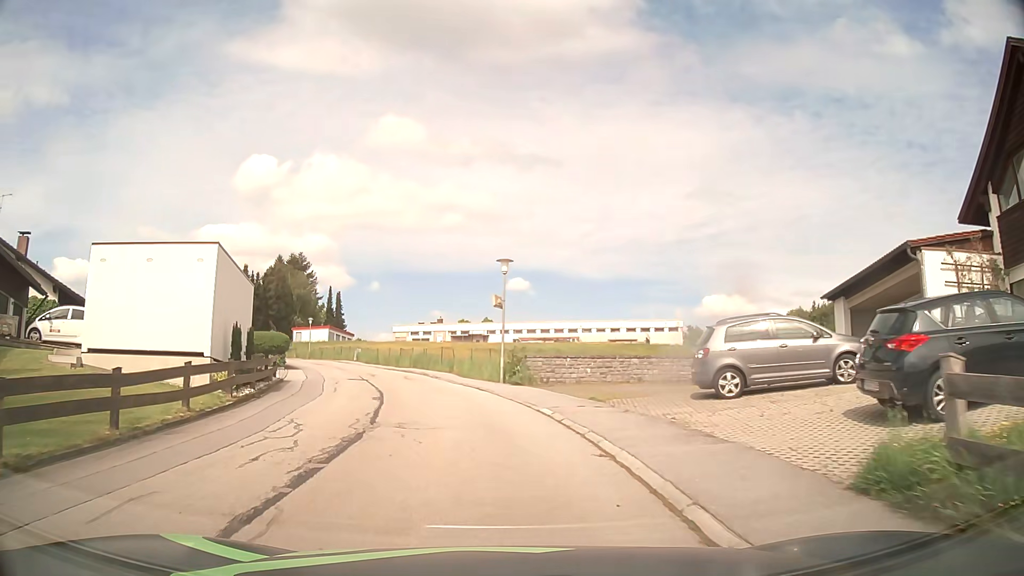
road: residential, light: Day
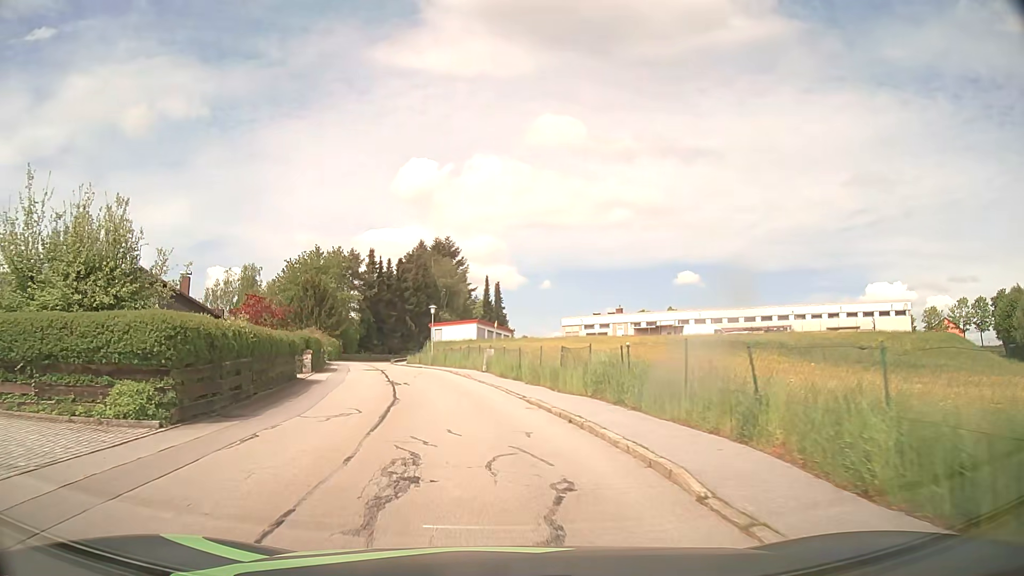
(-3.0, +25.0) m; -15°
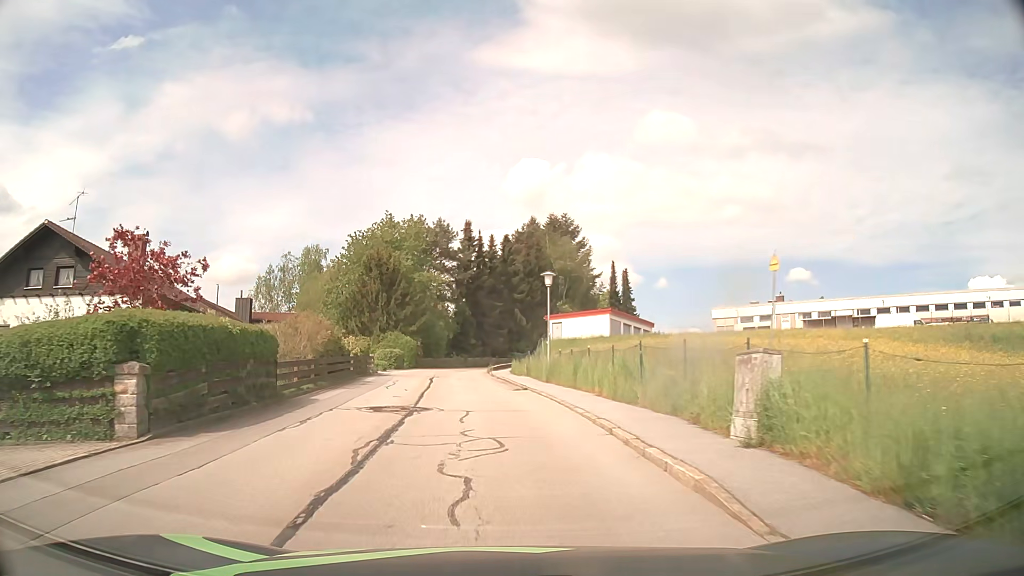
(-2.2, +23.1) m; -10°
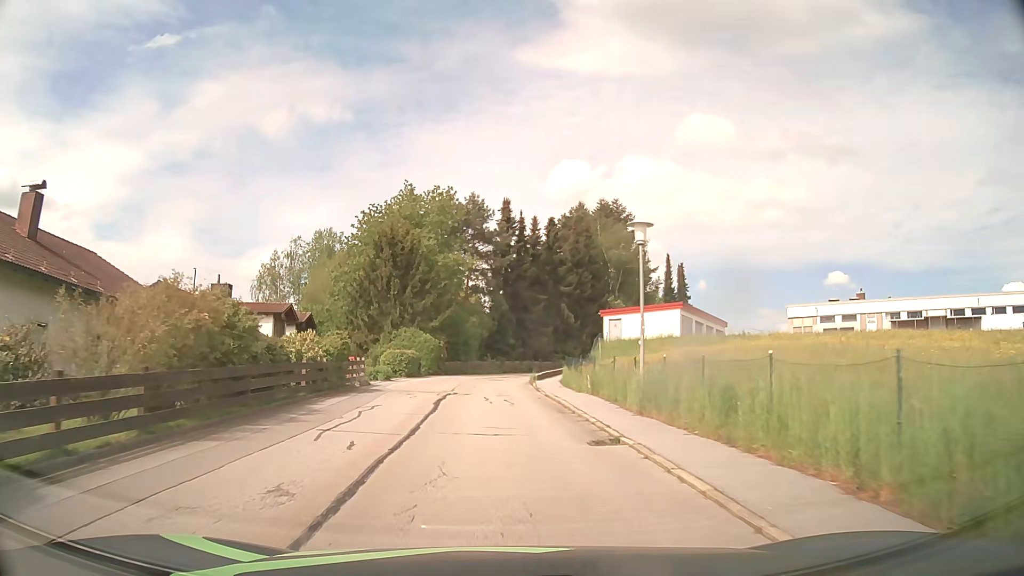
(-0.3, +12.1) m; -3°
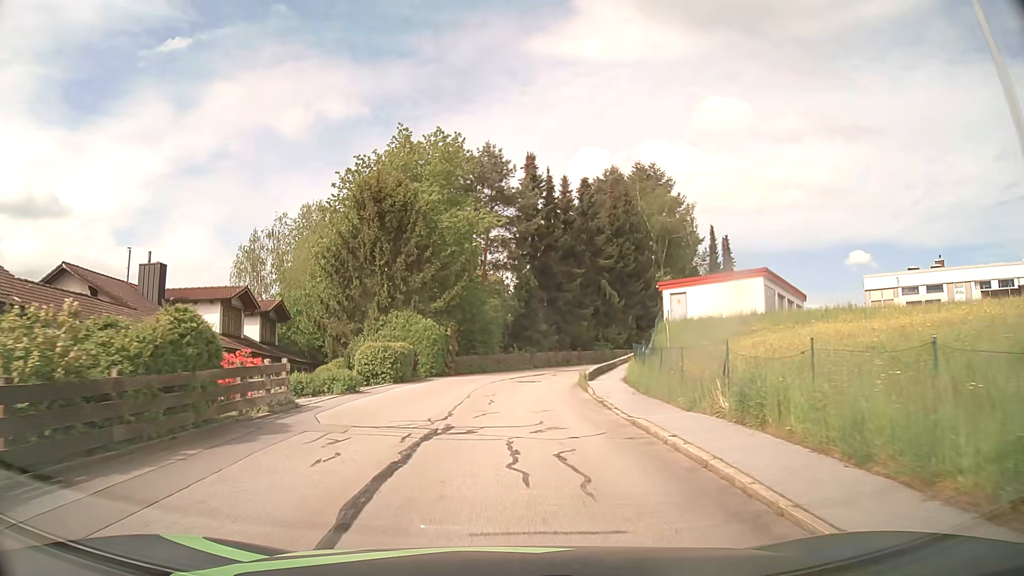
(-0.2, +12.2) m; -2°
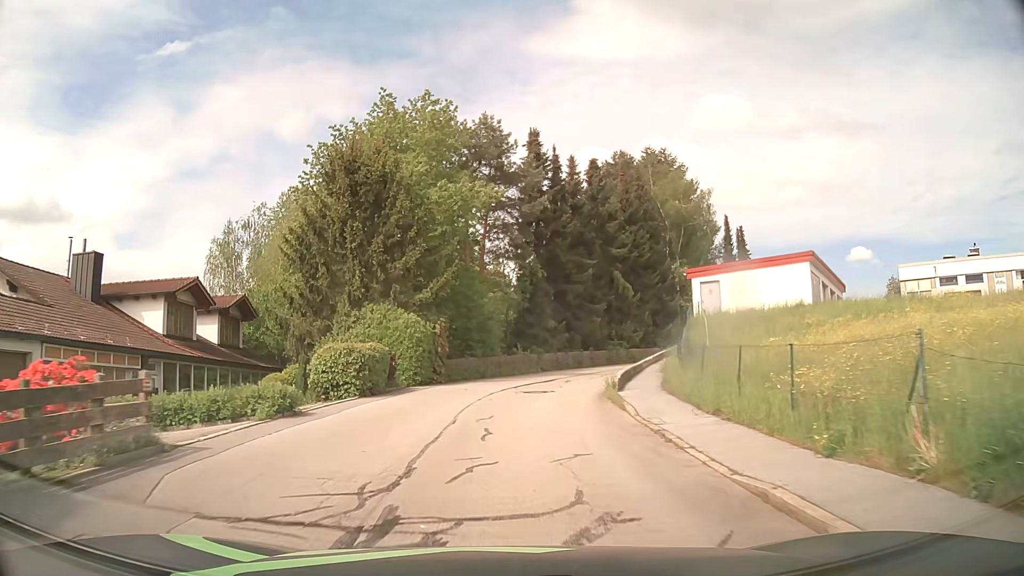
(0.0, +6.0) m; 0°
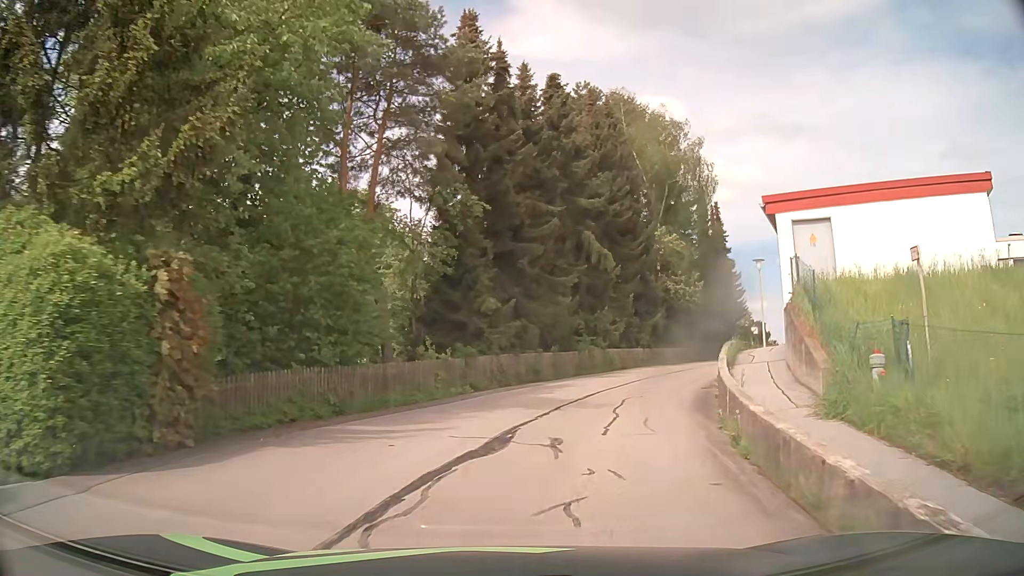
(+0.6, +17.5) m; +6°
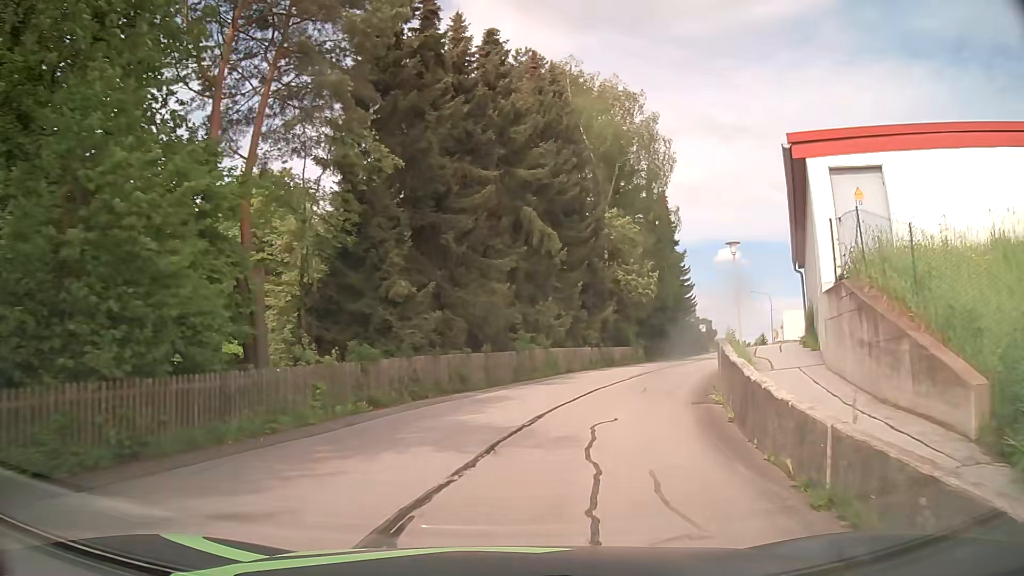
(+0.3, +5.6) m; +6°
(+1, +10) (+3, +20) (+7, +29) (+11, +38) (+15, +47) (+19, +56) (+23, +66) (+27, +75) (+31, +84) (+36, +93) m
